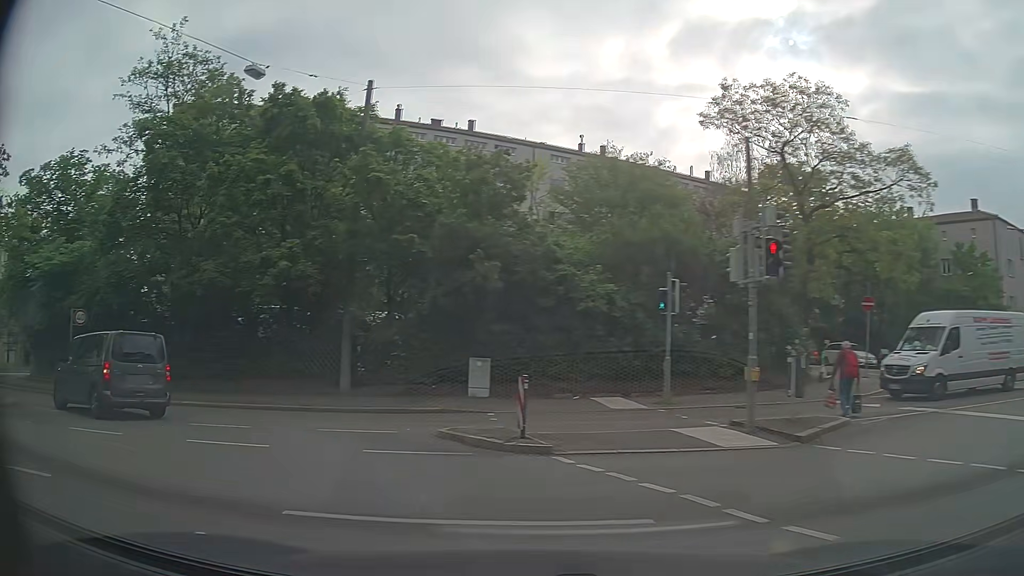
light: Day
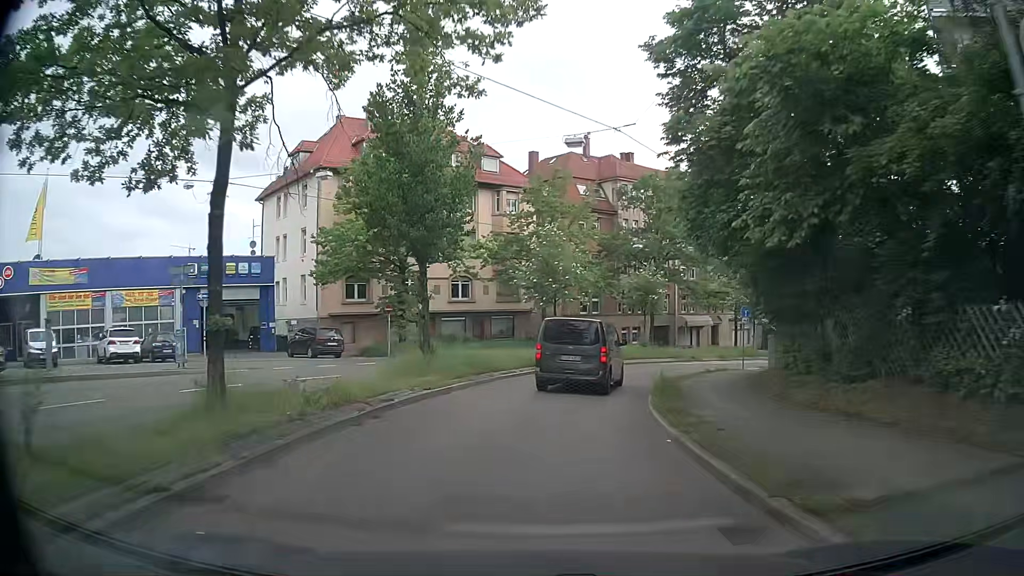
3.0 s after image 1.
(-14.5, +17.6) m; -66°
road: secondary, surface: asphalt
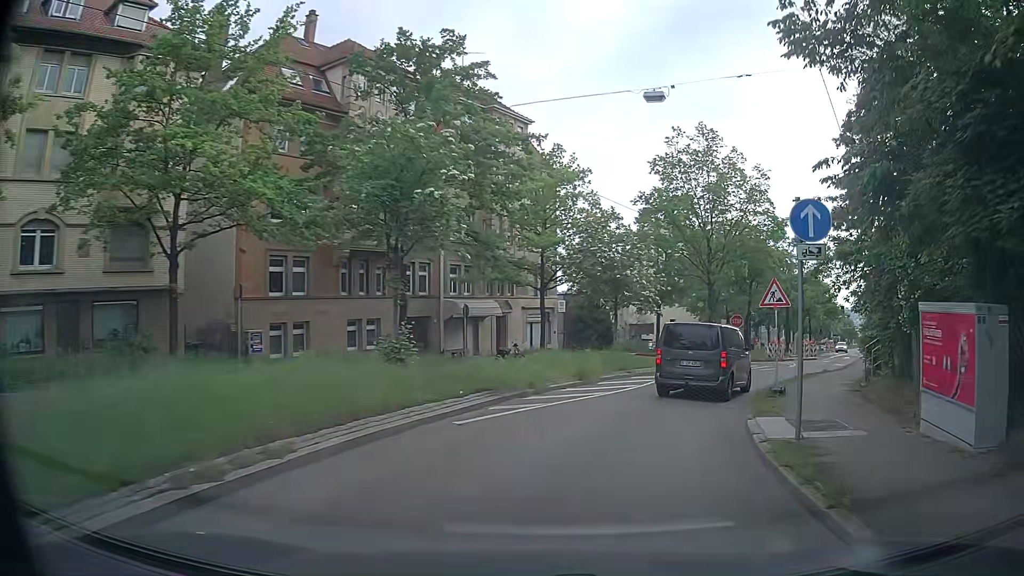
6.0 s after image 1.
(+3.6, +26.4) m; +22°
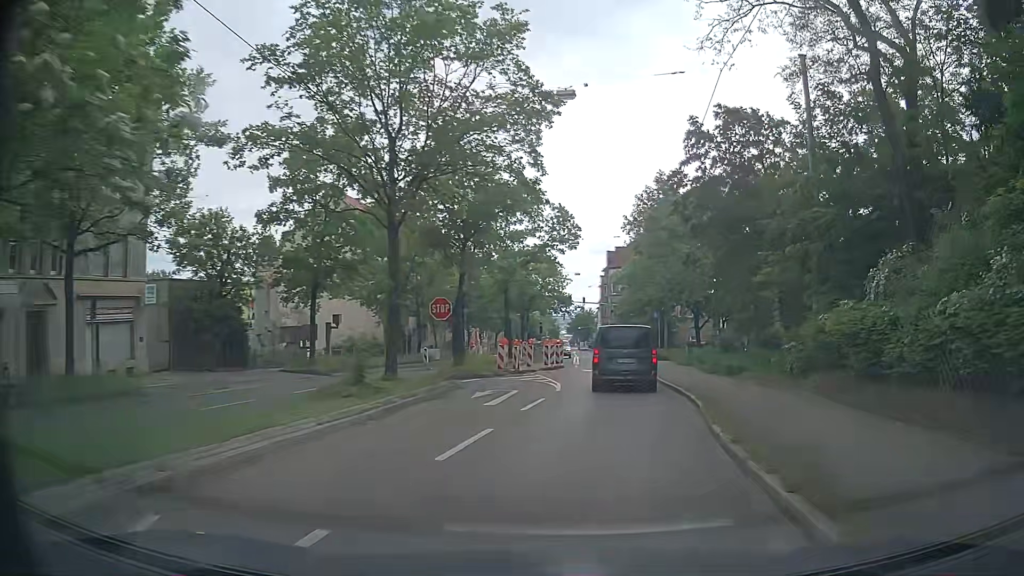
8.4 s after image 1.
(+4.8, +20.1) m; +27°
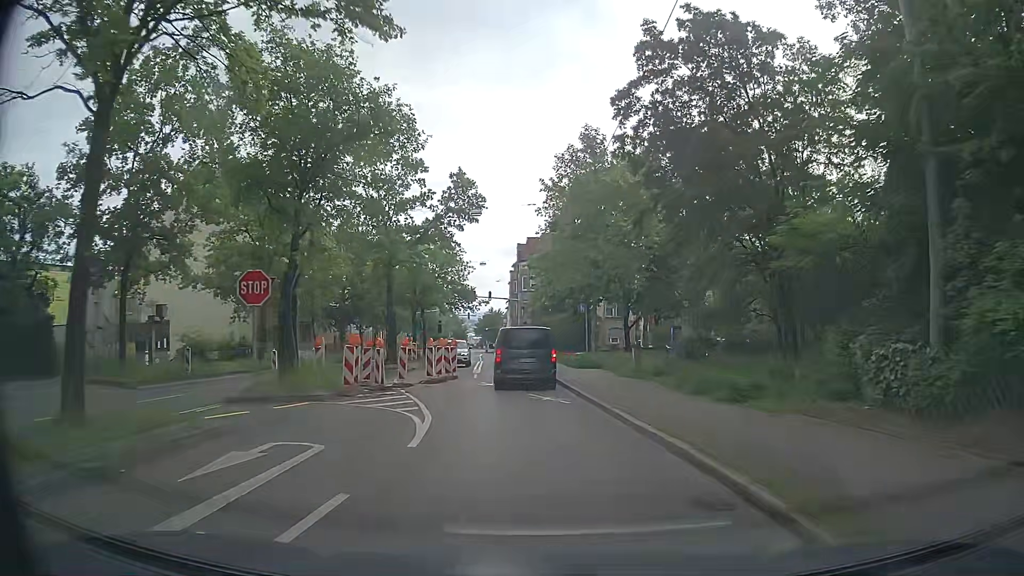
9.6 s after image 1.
(+0.8, +10.6) m; +8°
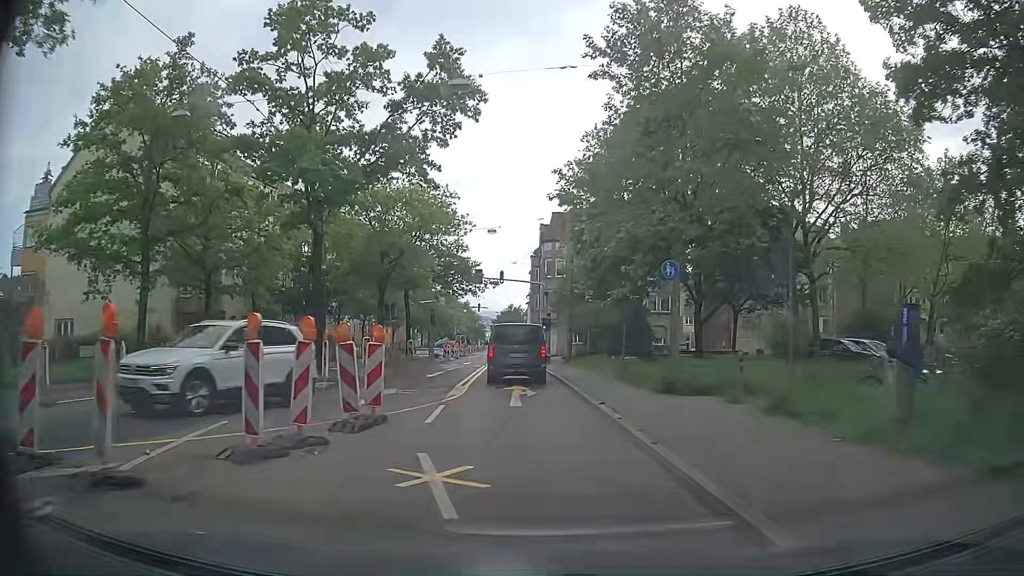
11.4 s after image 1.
(-0.4, +16.7) m; -3°
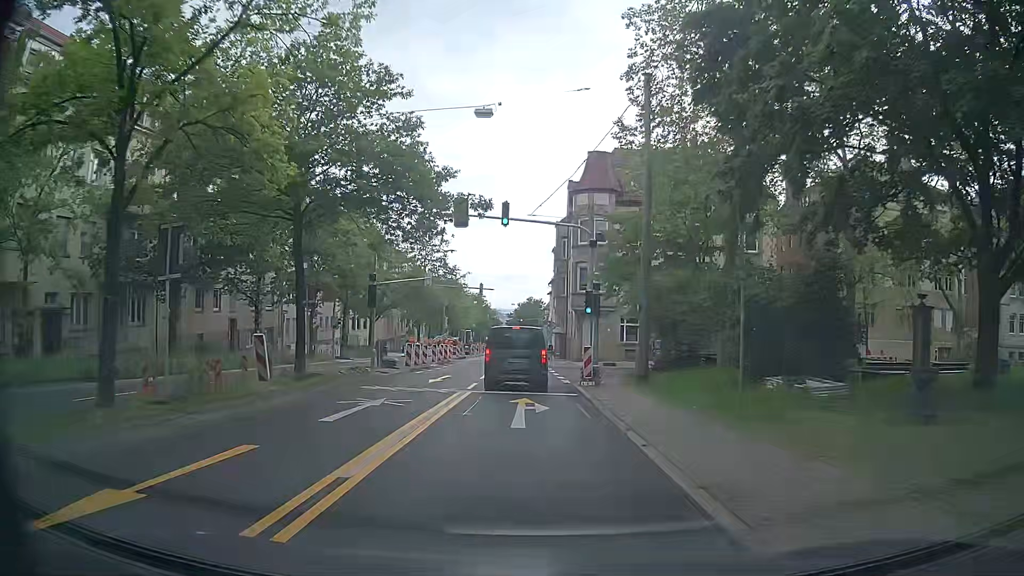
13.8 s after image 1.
(-0.1, +22.6) m; 0°
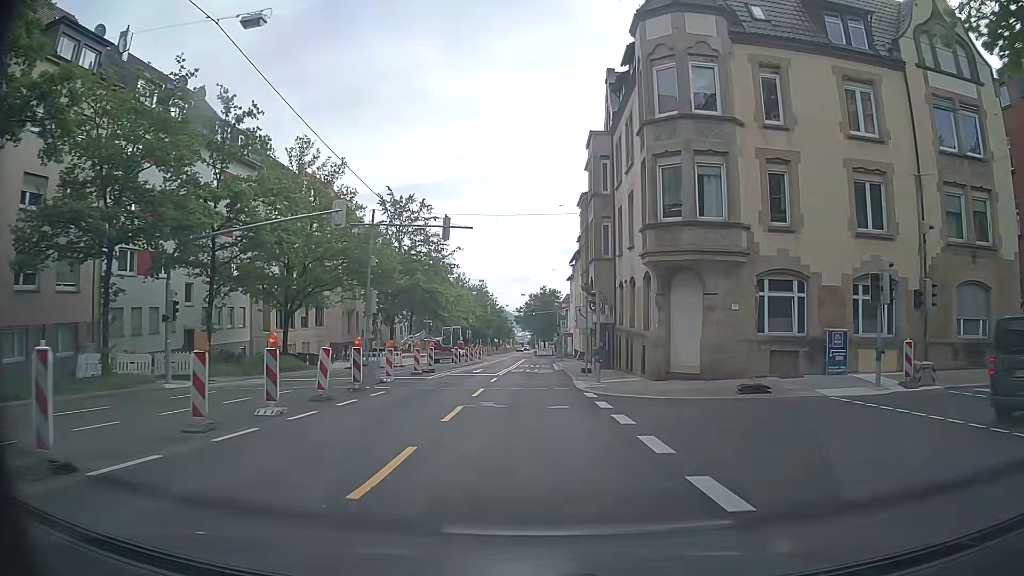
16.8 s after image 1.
(-0.6, +26.8) m; 0°
(0, +10) (0, +20) (-1, +30) (-1, +40) (-1, +50) (-1, +60) (-1, +70) (-1, +80) (-2, +90) (-3, +100) m
